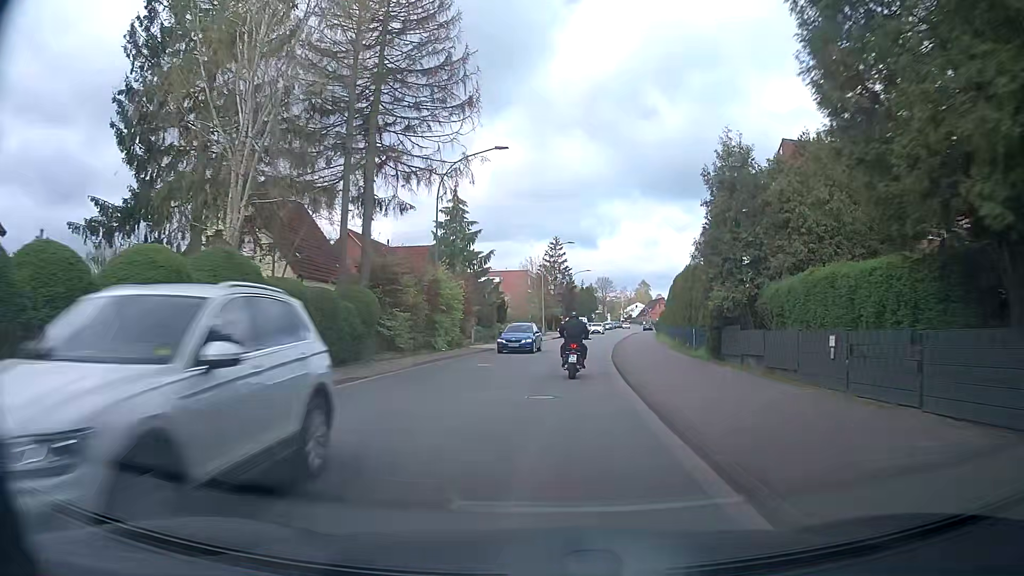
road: secondary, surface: asphalt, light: Day
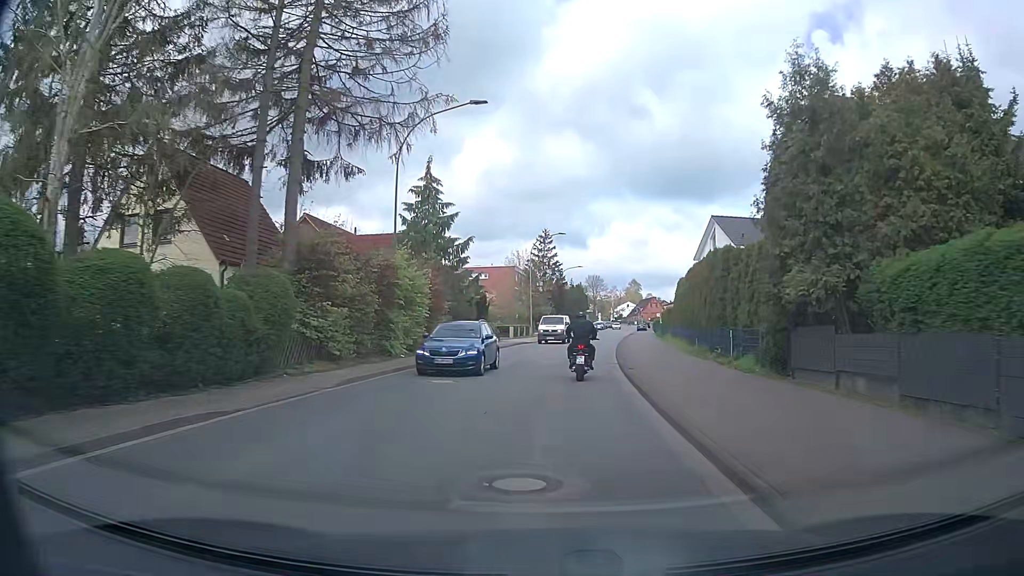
(+0.1, +6.9) m; +1°
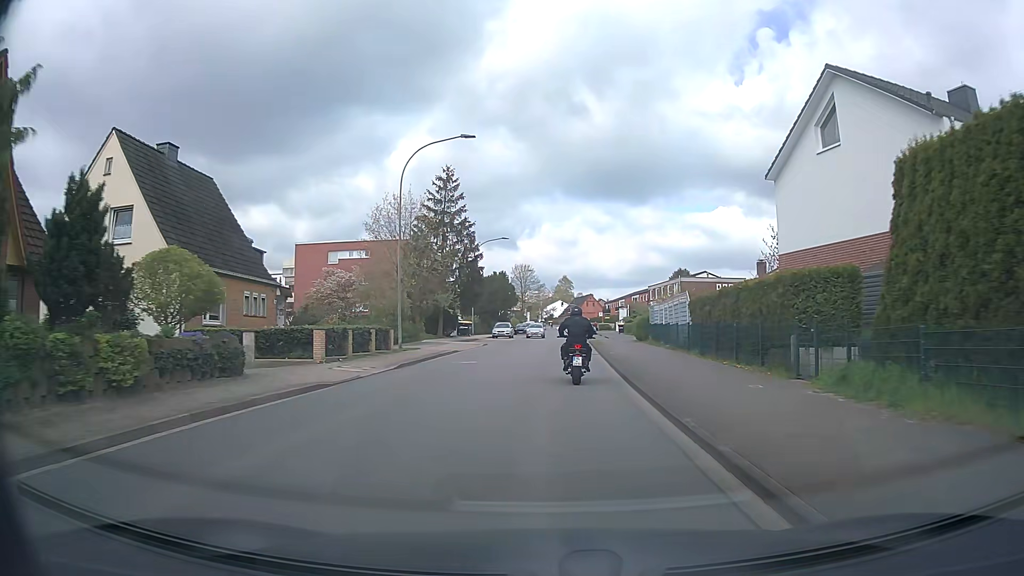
(+1.7, +33.7) m; +6°
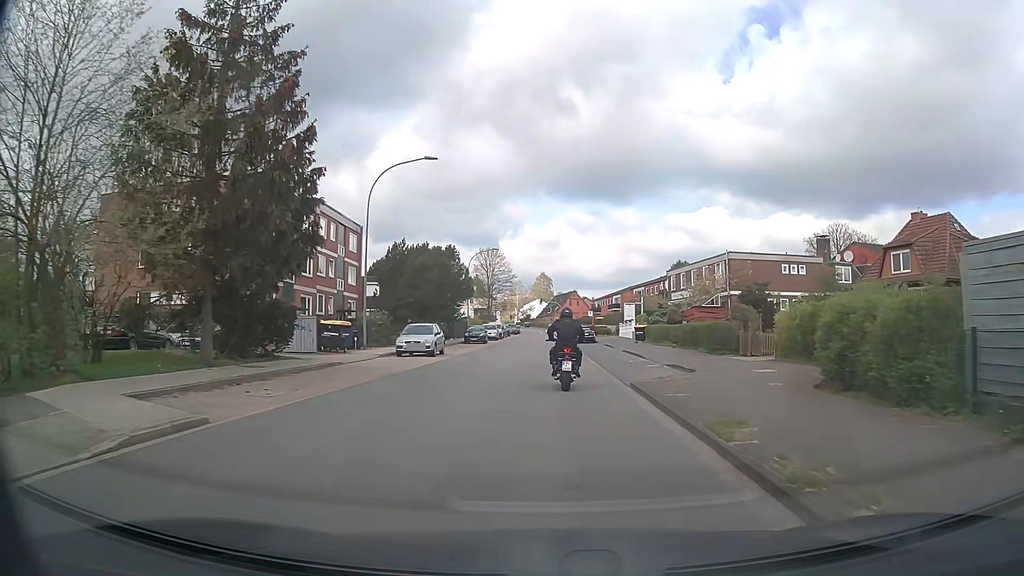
(+1.1, +33.1) m; +2°
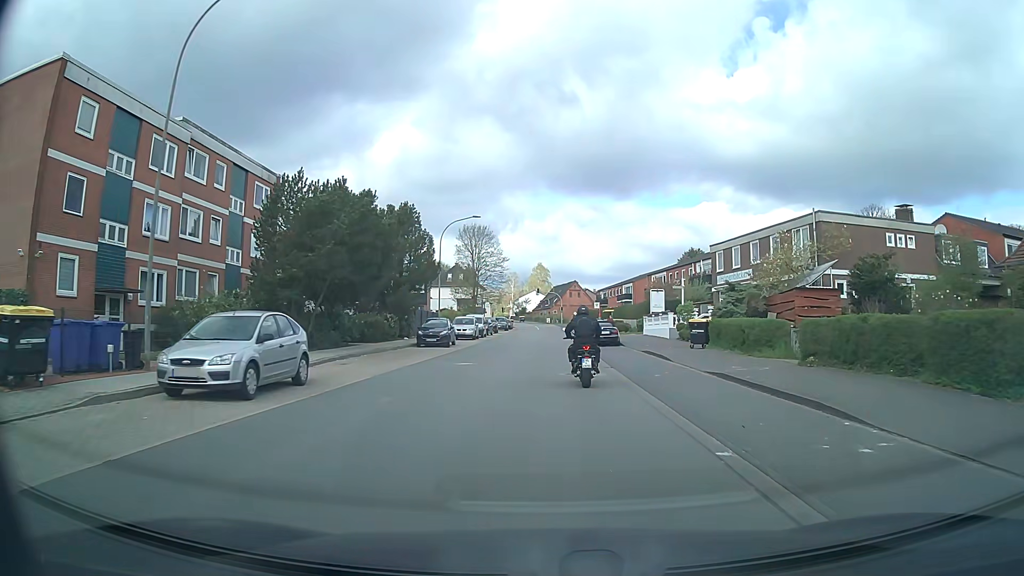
(+0.1, +19.3) m; 0°
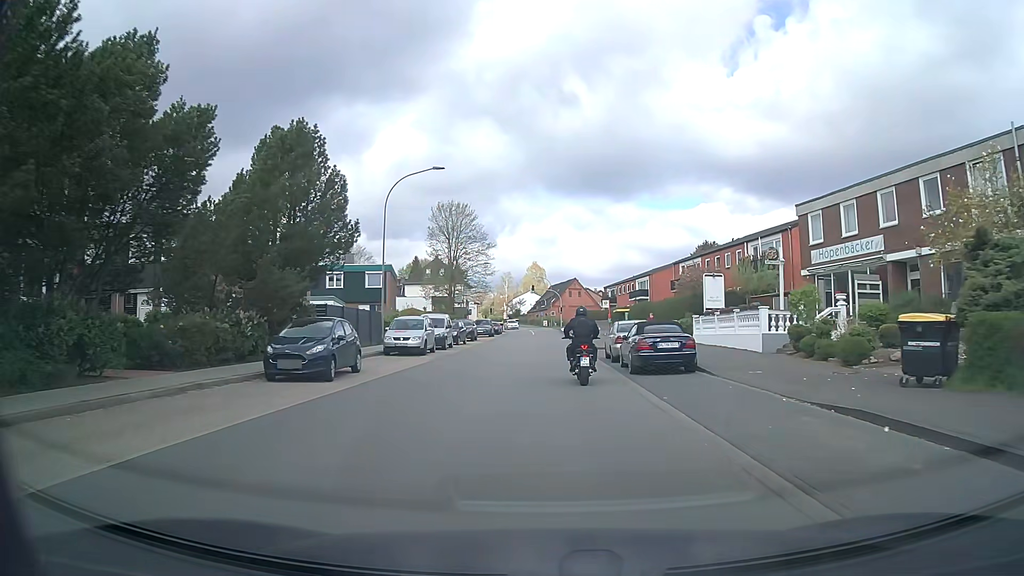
(+0.1, +19.1) m; 0°
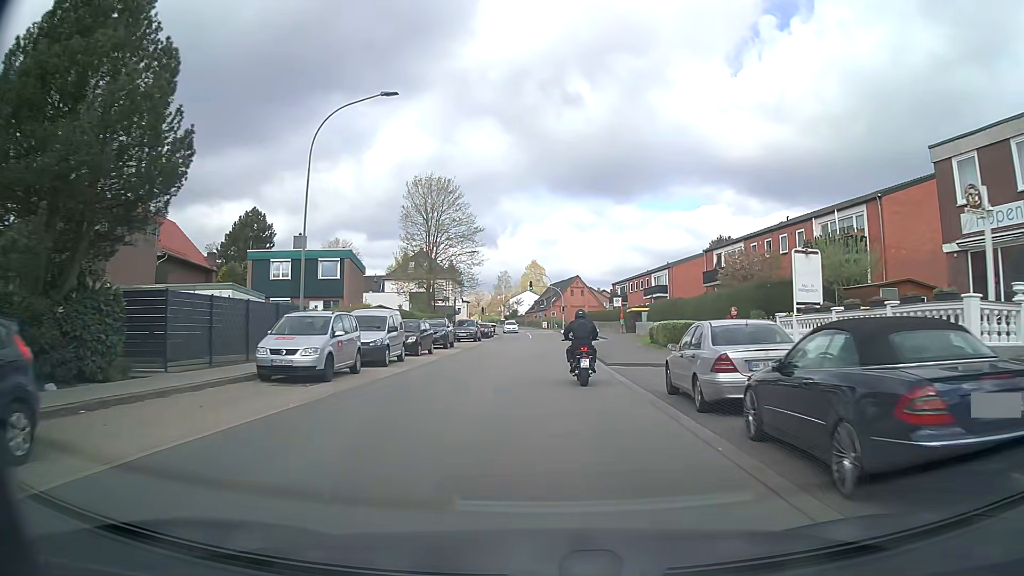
(+0.2, +13.0) m; +1°
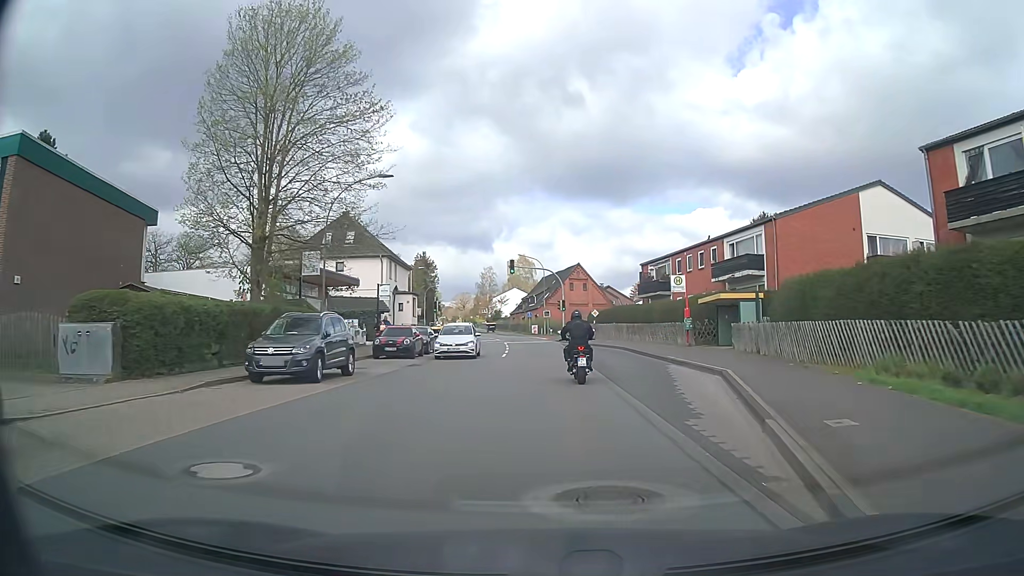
(+0.4, +33.1) m; +1°
(0, +10) (0, +20) (0, +30) (0, +40) (-1, +50) (-2, +60) (-4, +70) (-6, +80) (-8, +89) (-10, +99) m
